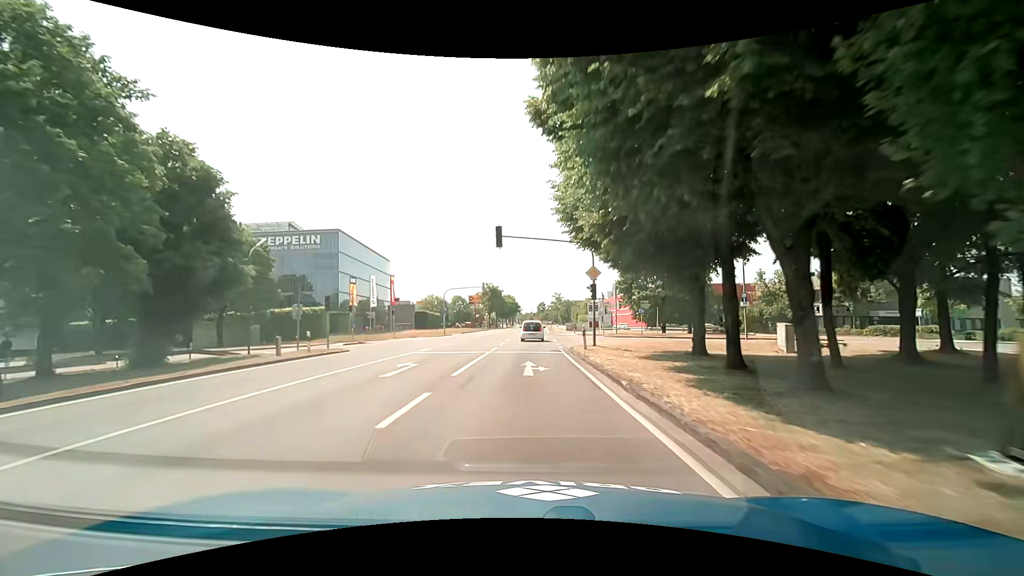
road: primary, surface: asphalt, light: Day
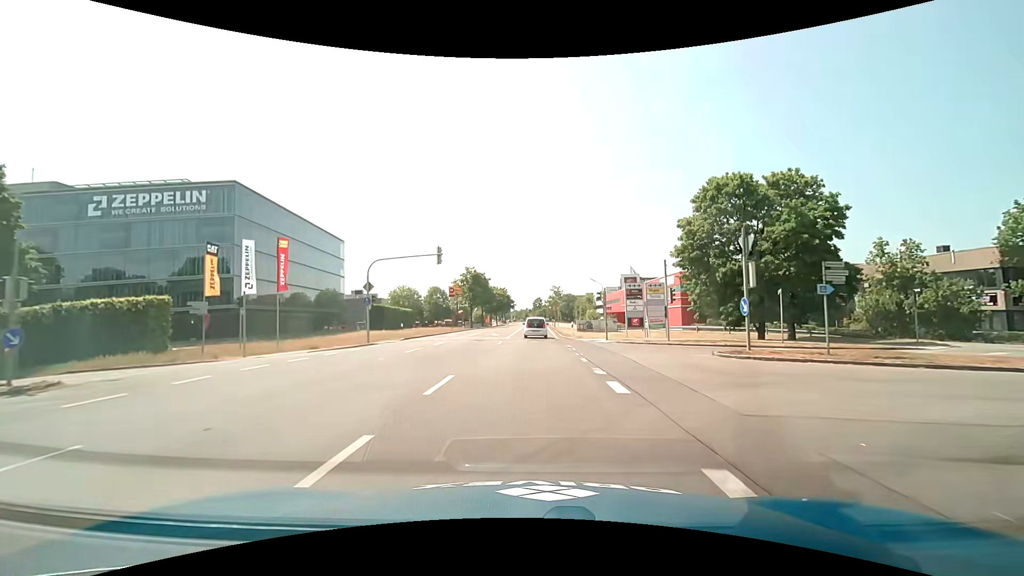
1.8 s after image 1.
(+0.1, +27.1) m; +1°
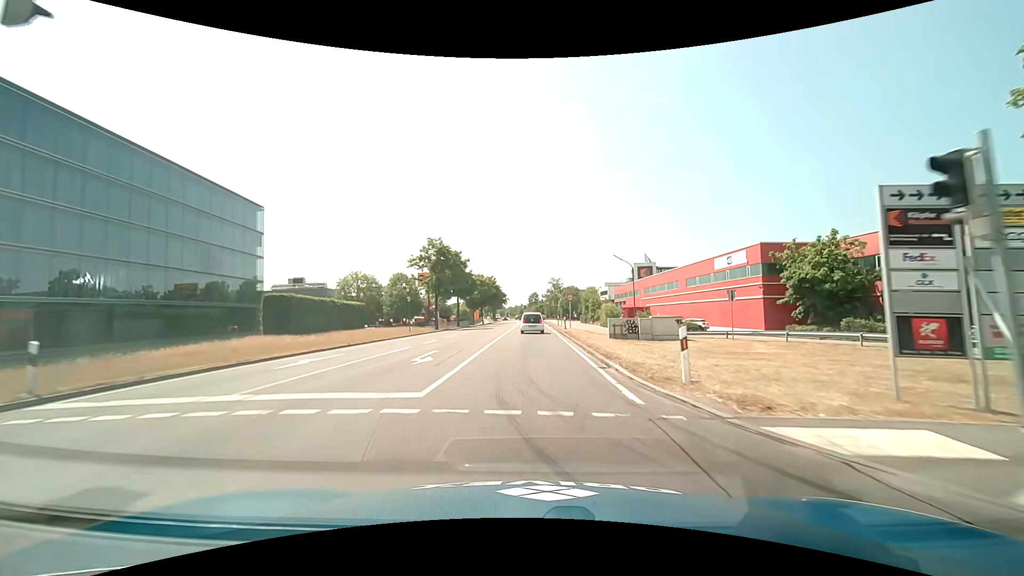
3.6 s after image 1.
(+0.2, +27.2) m; +1°
(0, +10) (0, +20) (0, +30) (0, +40) (0, +50) (0, +60) (0, +70) (0, +80) (0, +90) (-1, +100) m
